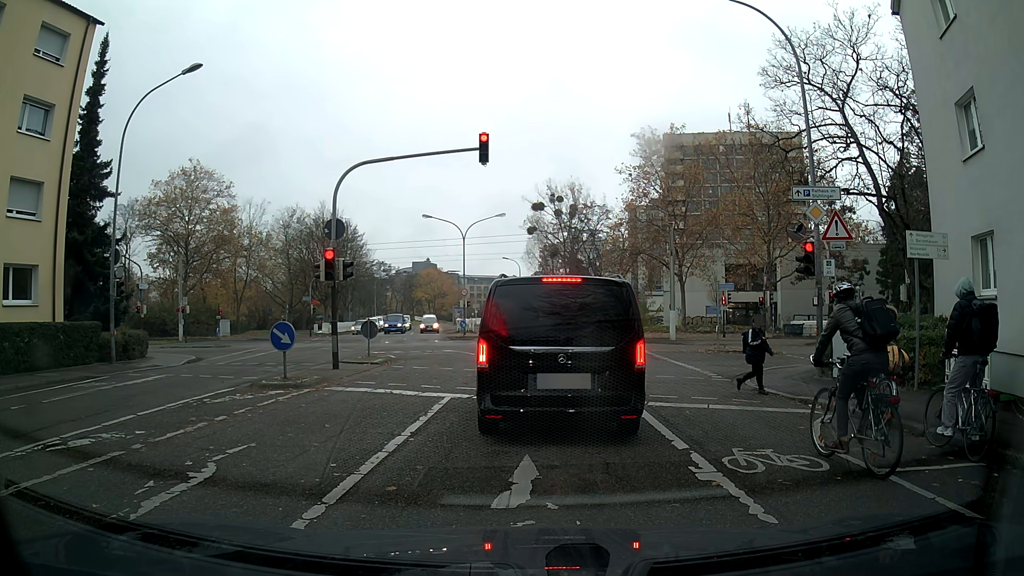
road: residential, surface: asphalt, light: Day
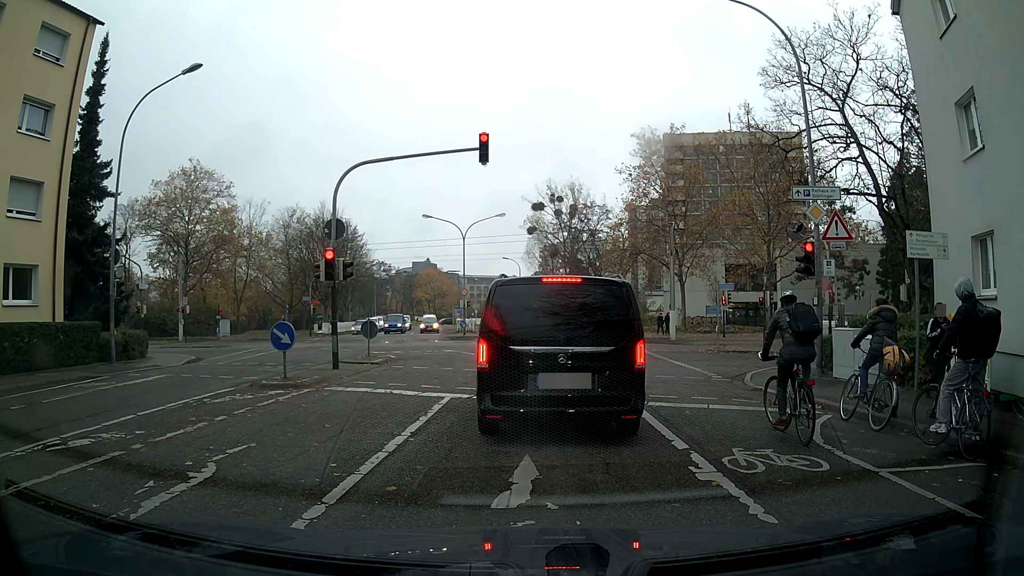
(0.0, 0.0) m; 0°
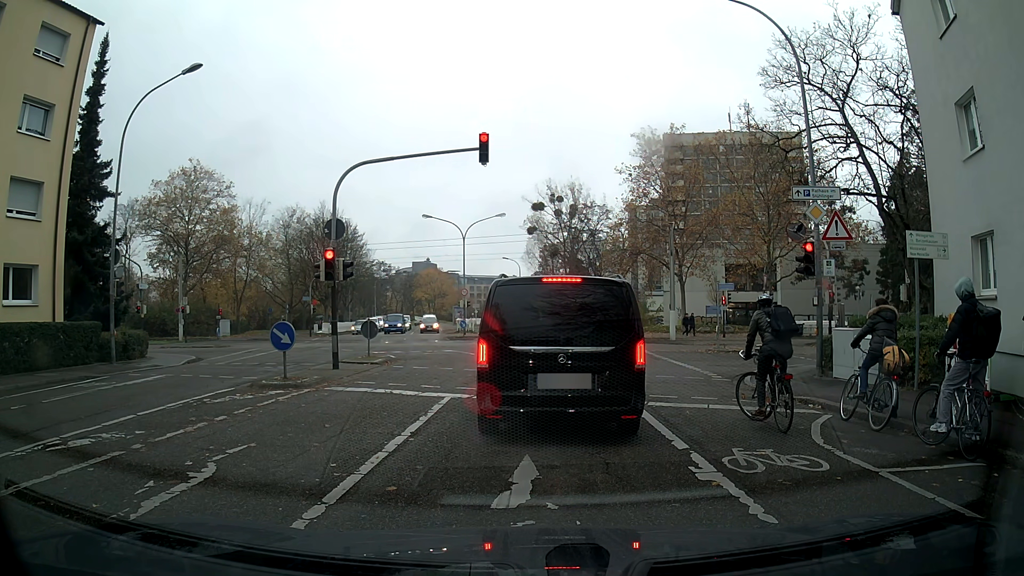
(0.0, 0.0) m; 0°
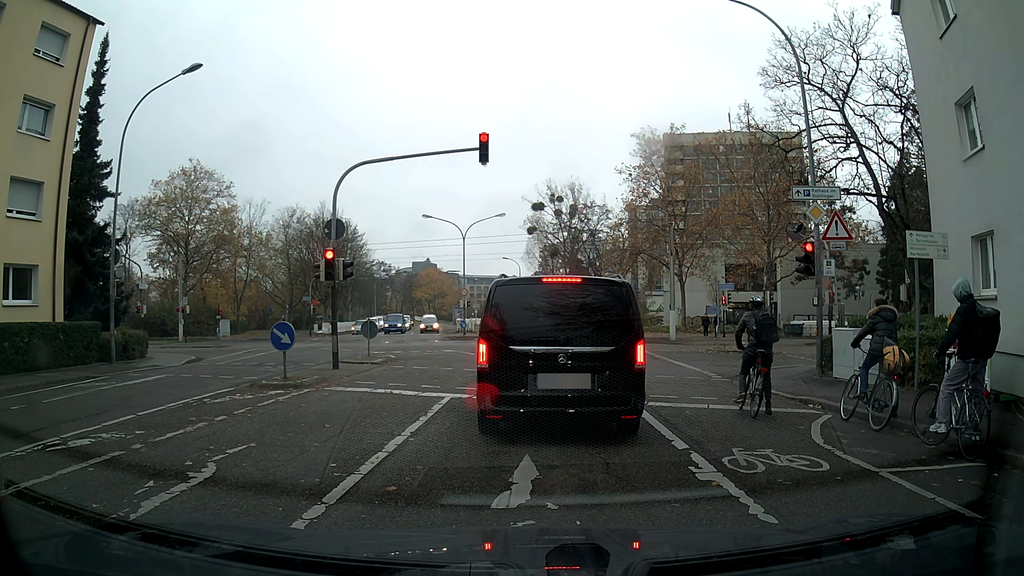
(0.0, 0.0) m; 0°
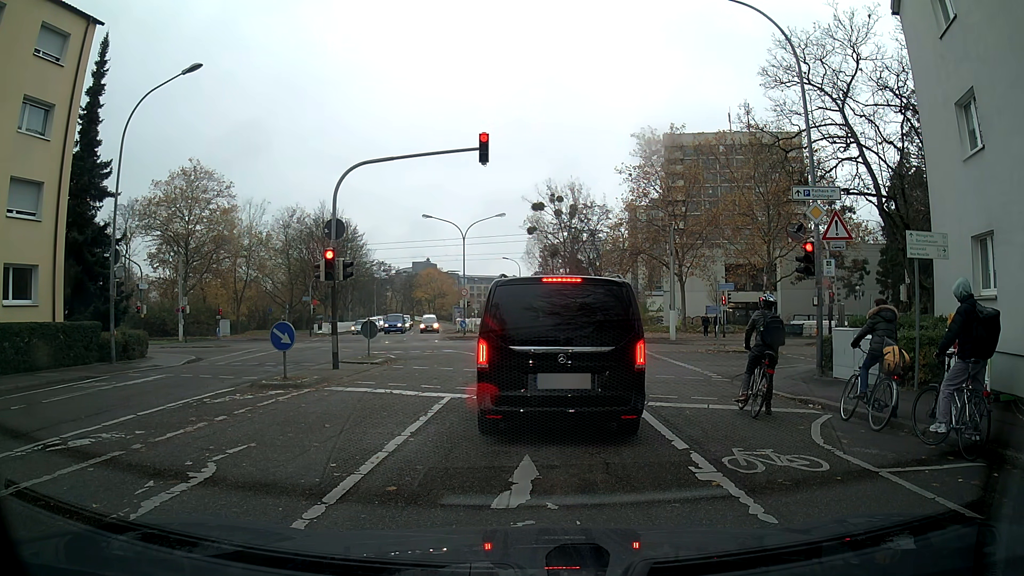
(0.0, 0.0) m; 0°
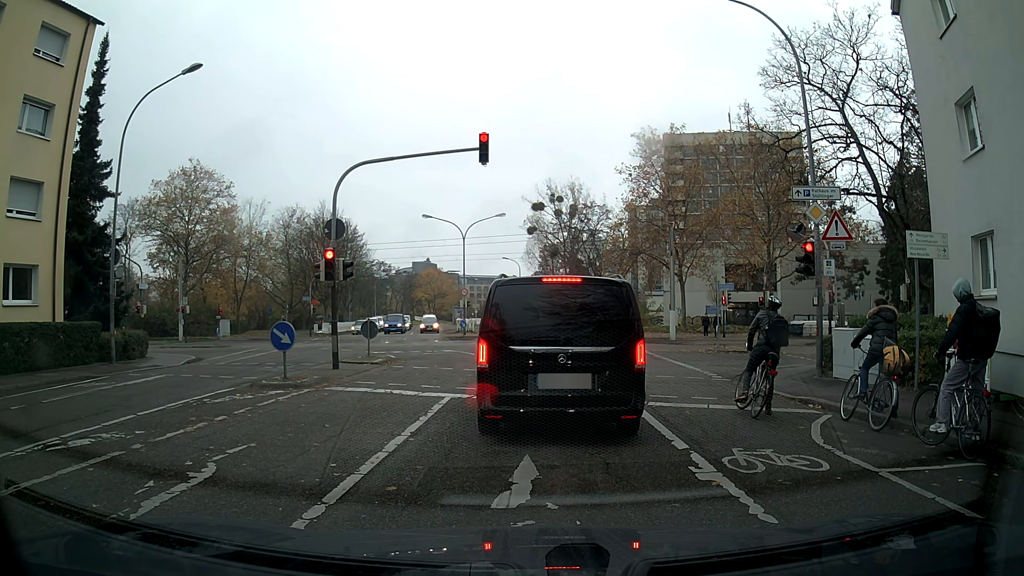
(0.0, 0.0) m; 0°
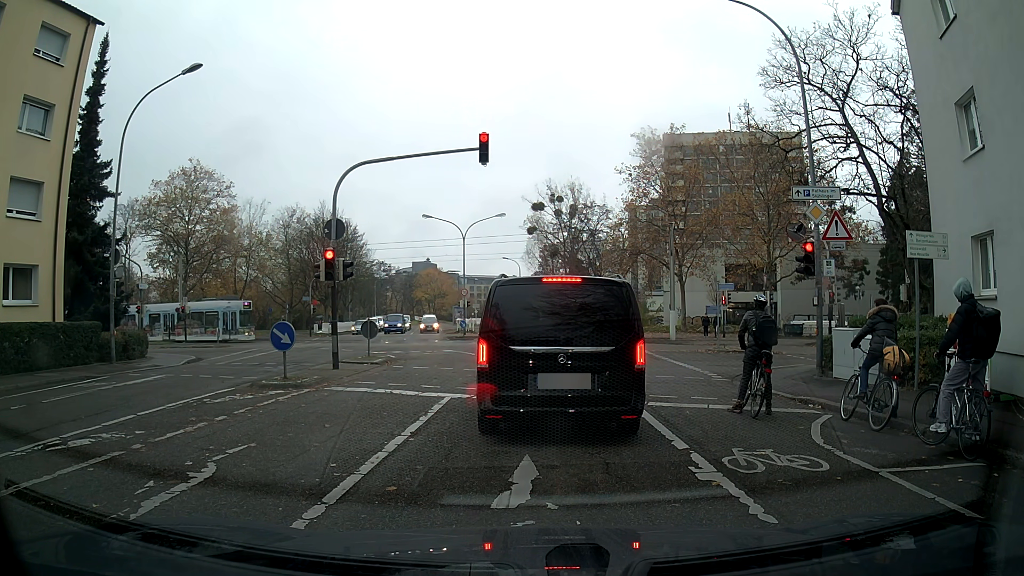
(0.0, 0.0) m; 0°
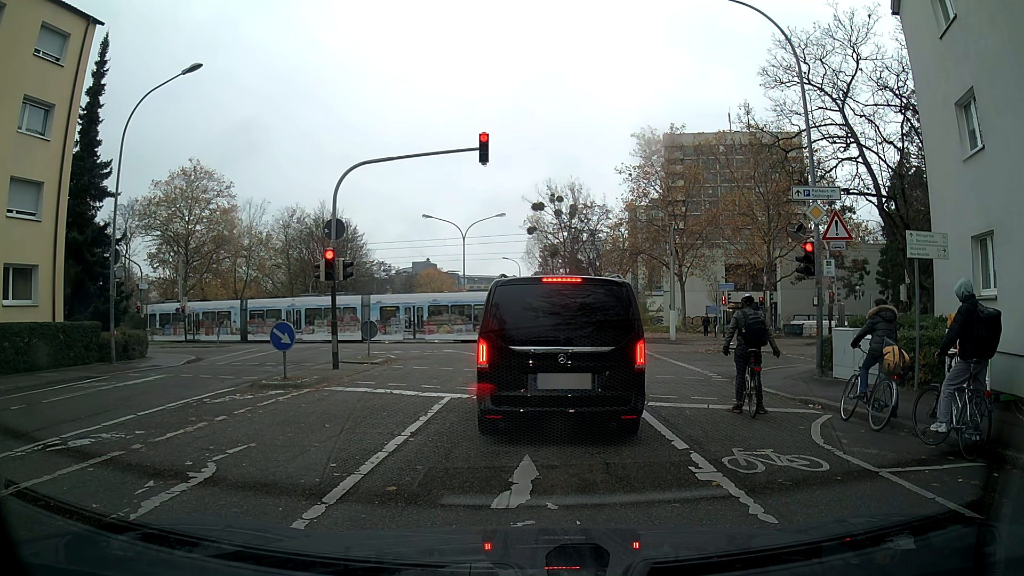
(0.0, 0.0) m; 0°
(0, +10) (+1, +20) (+1, +30) (+1, +40) (0, +50) (-1, +60) (-3, +70) (-4, +80) (-7, +89) (-9, +99) m
